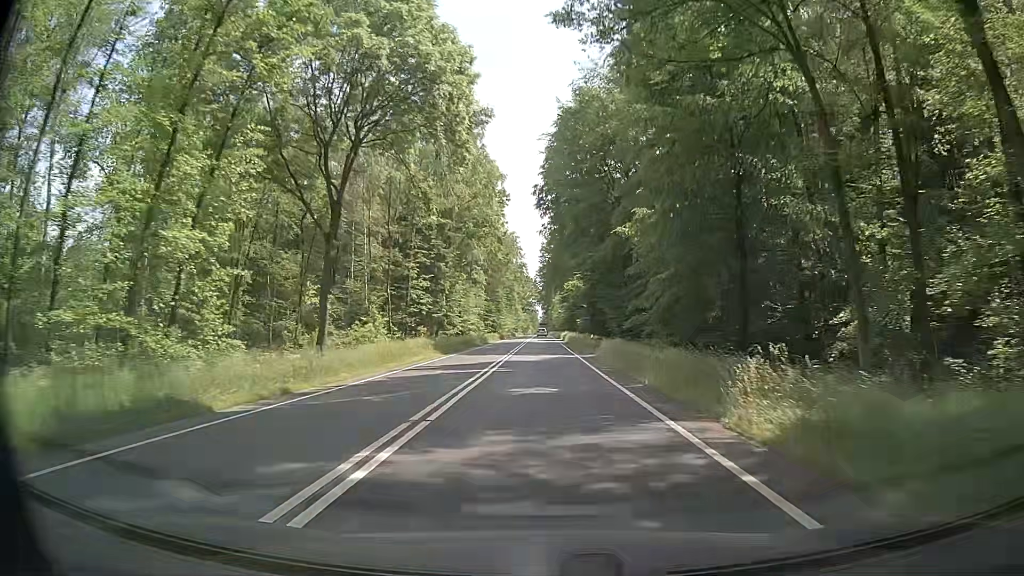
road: primary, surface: asphalt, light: Day
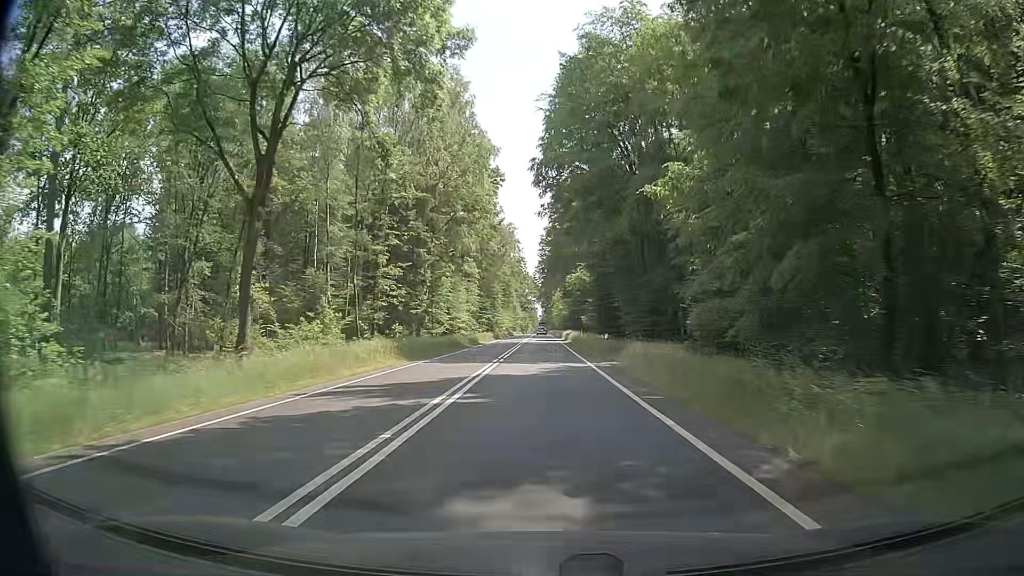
(+0.1, +10.3) m; +1°
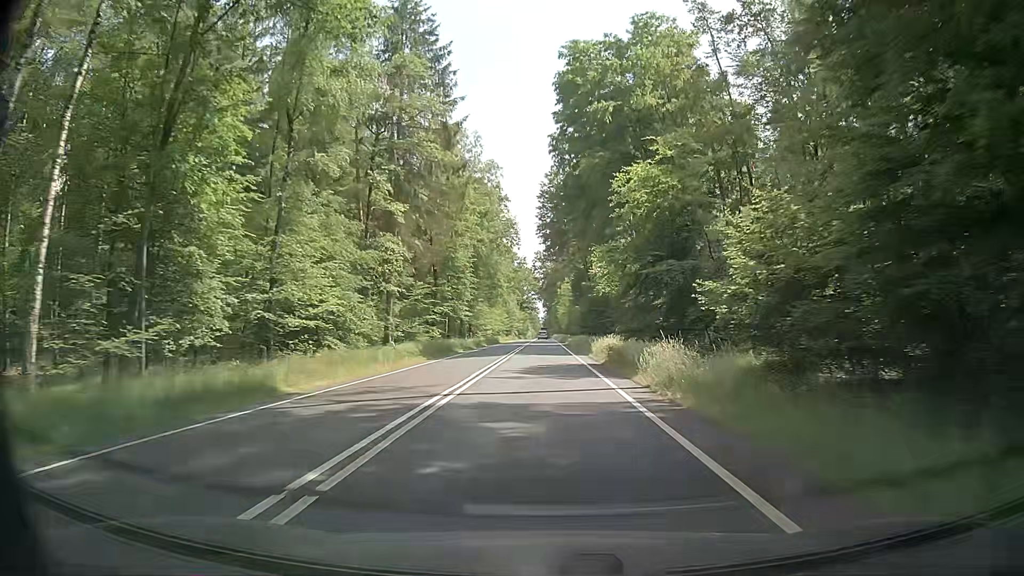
(-0.3, +51.5) m; -1°
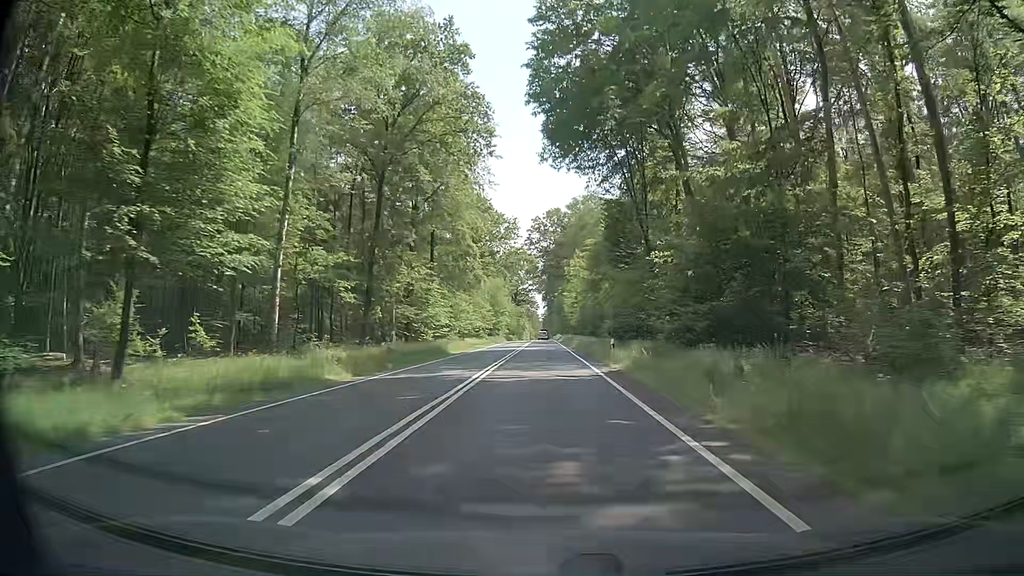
(+0.1, +51.5) m; +1°
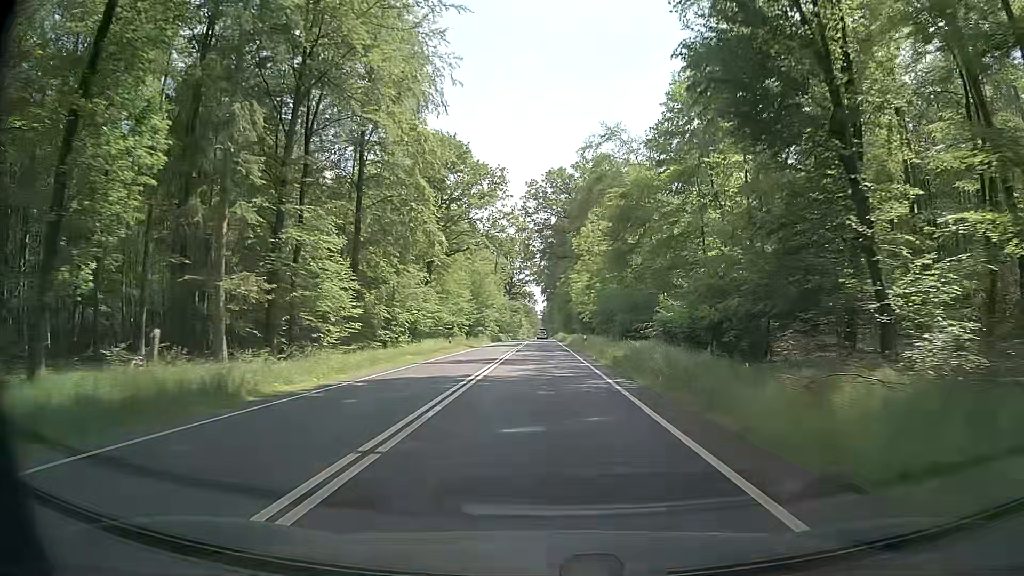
(-0.2, +30.9) m; +1°
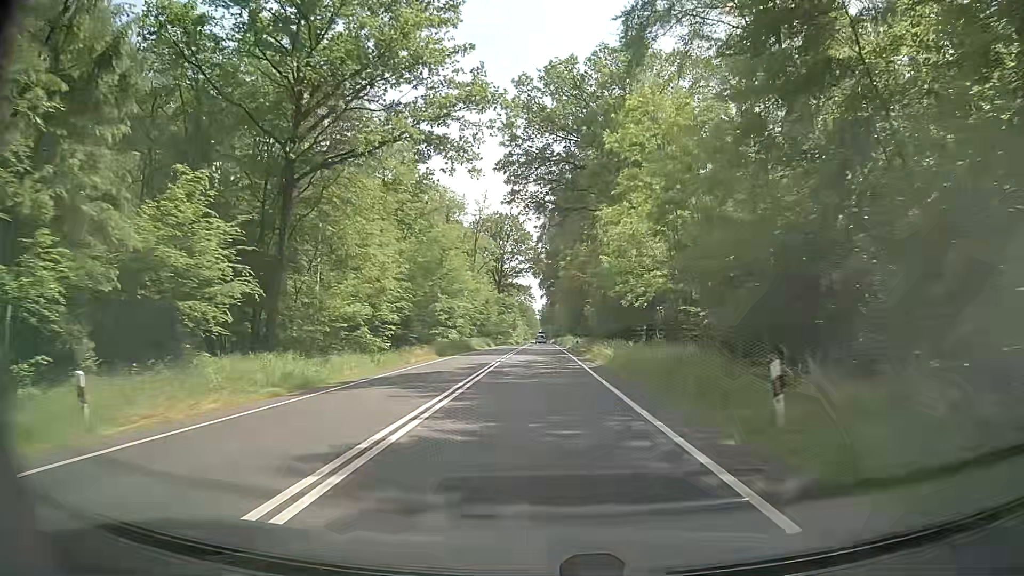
(-0.7, +41.3) m; -1°
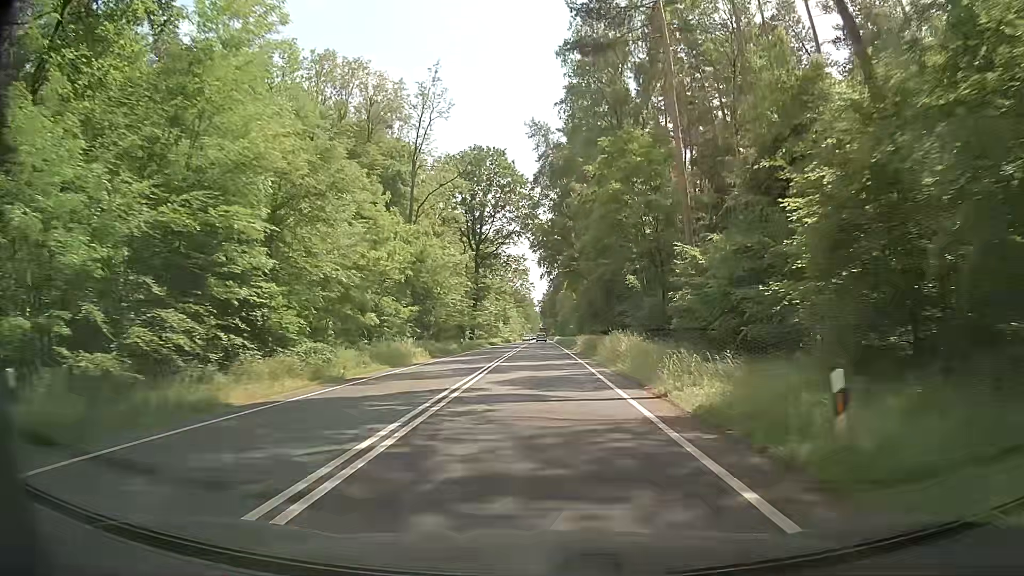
(-0.1, +52.0) m; 0°
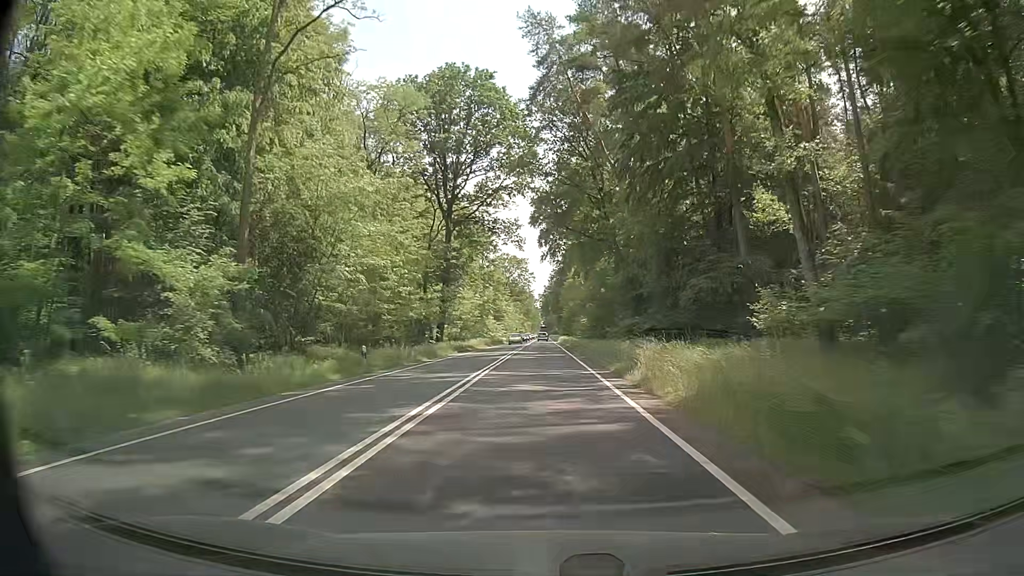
(+0.1, +31.5) m; 0°
(0, +10) (0, +20) (0, +30) (0, +40) (0, +50) (0, +60) (0, +70) (-1, +80) (-1, +90) (-1, +100) m
